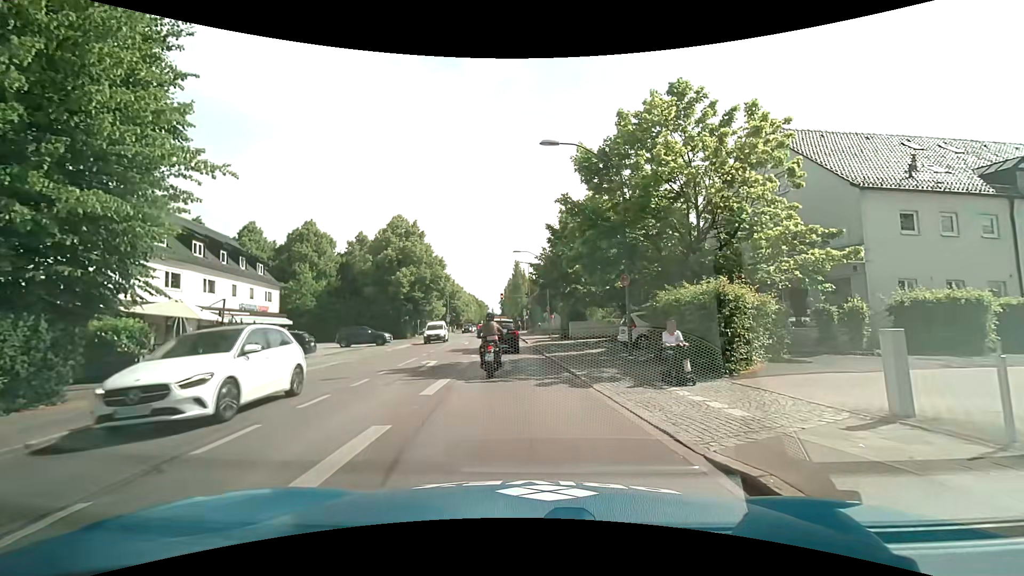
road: secondary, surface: asphalt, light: Day
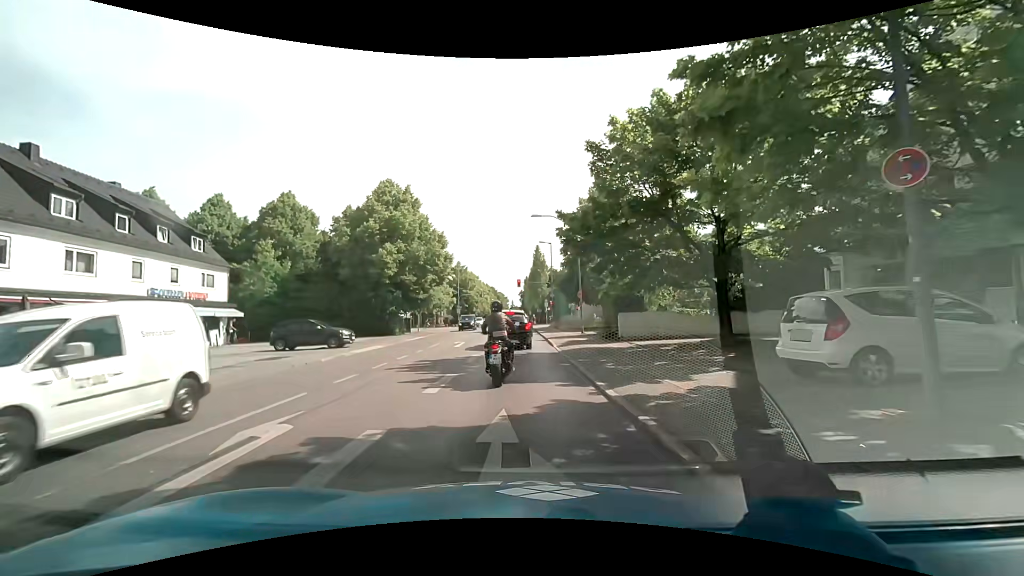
(-0.2, +12.7) m; -3°
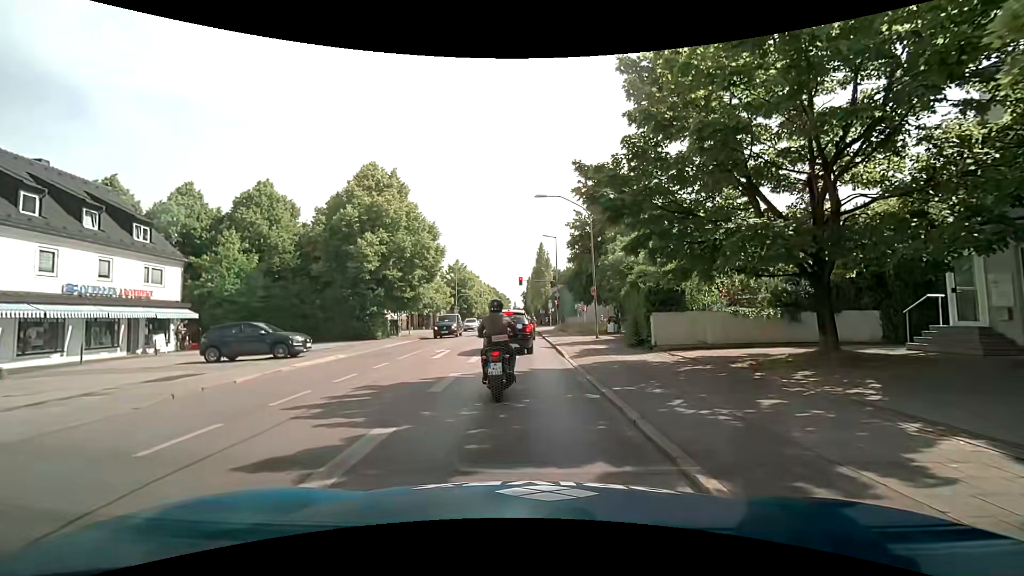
(0.0, +5.6) m; +1°
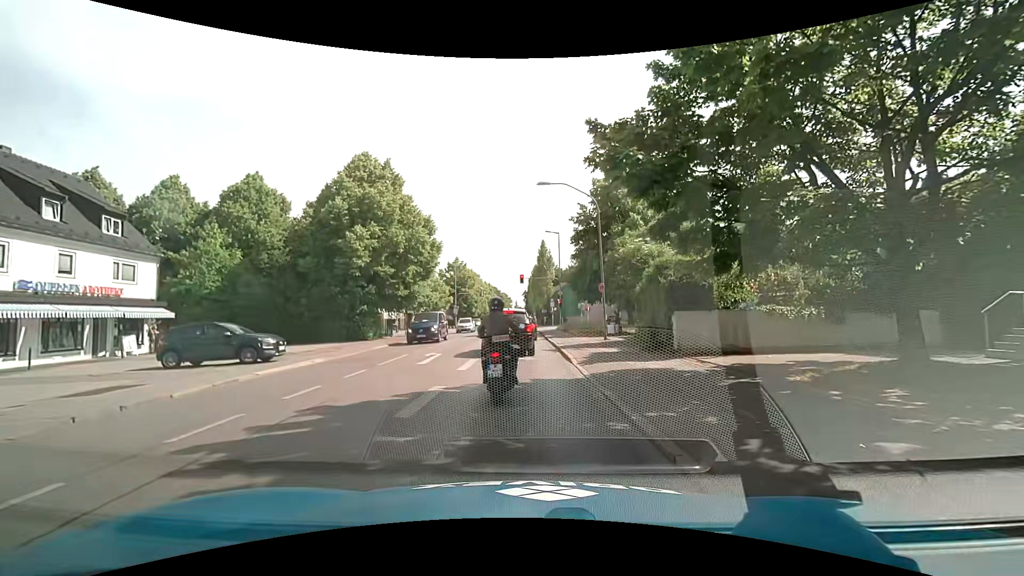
(0.0, +2.4) m; -2°
